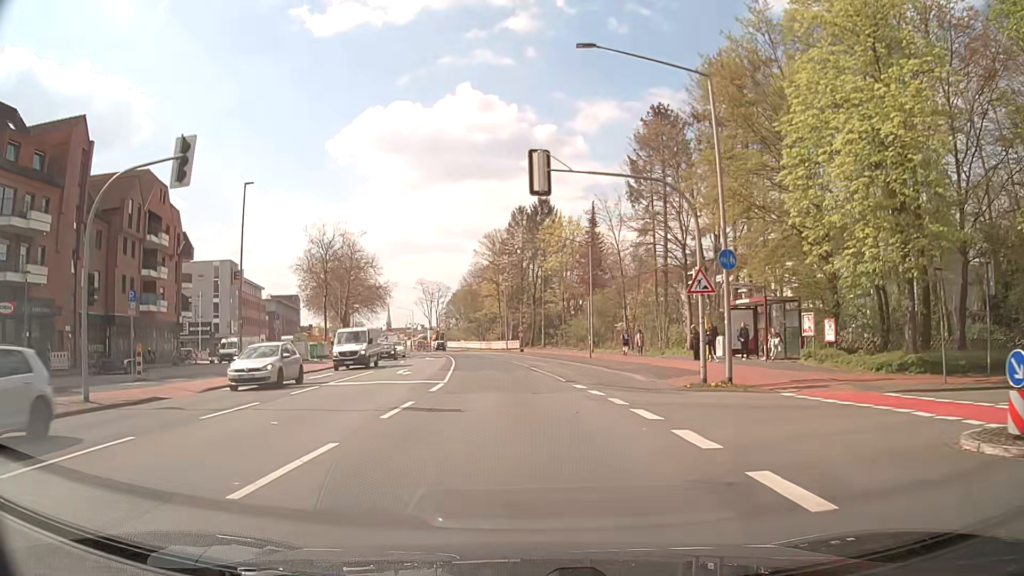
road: secondary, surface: asphalt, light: Day
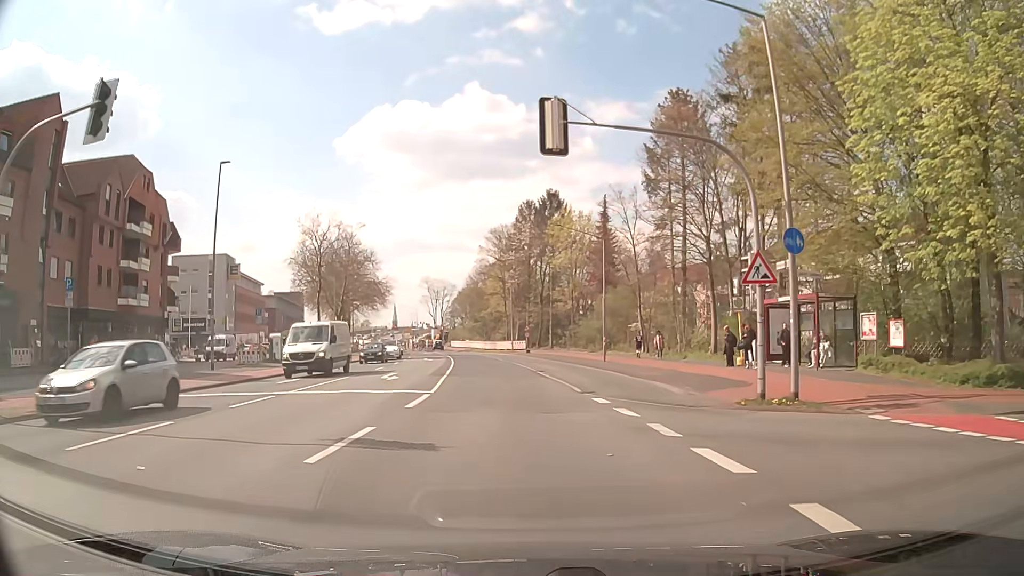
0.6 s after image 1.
(0.0, +4.4) m; -1°
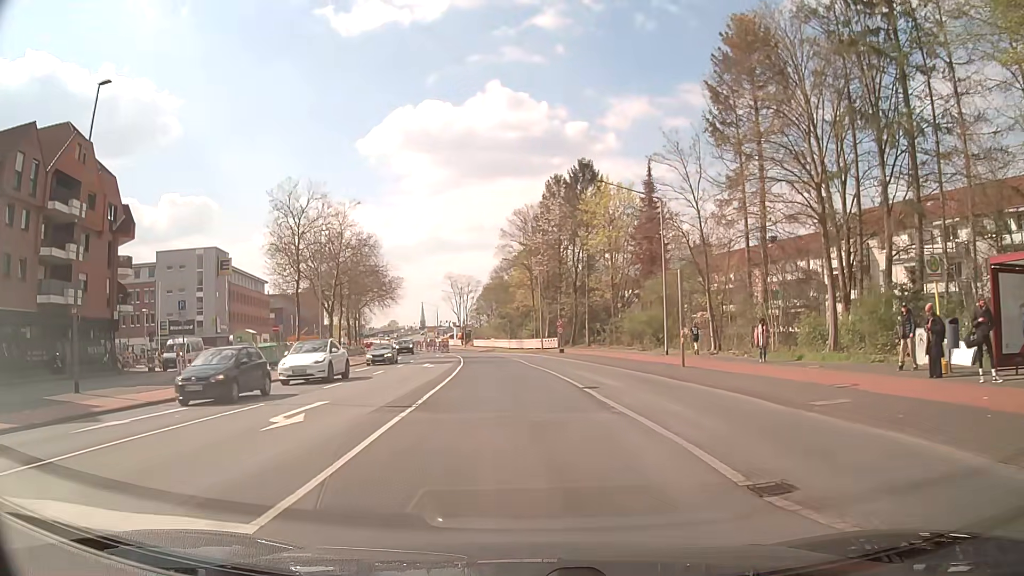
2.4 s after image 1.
(-0.2, +13.2) m; -2°
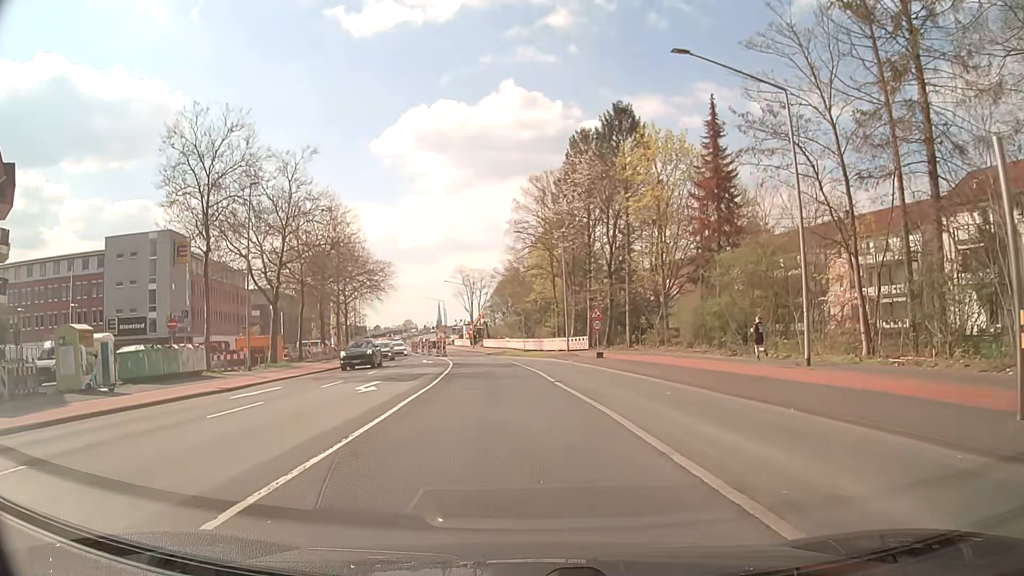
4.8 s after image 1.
(-0.1, +17.7) m; -1°
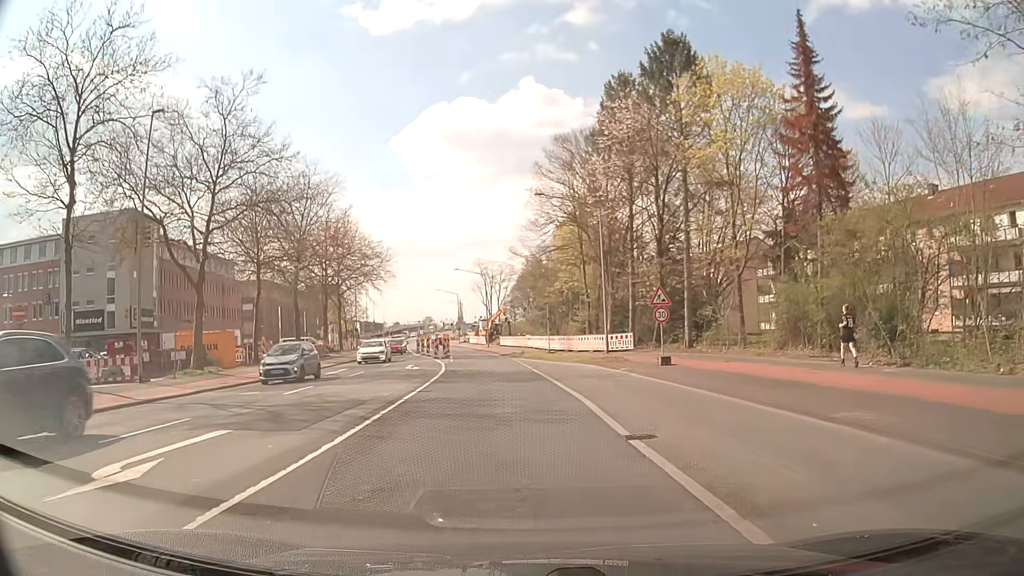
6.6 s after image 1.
(-0.2, +13.3) m; -1°
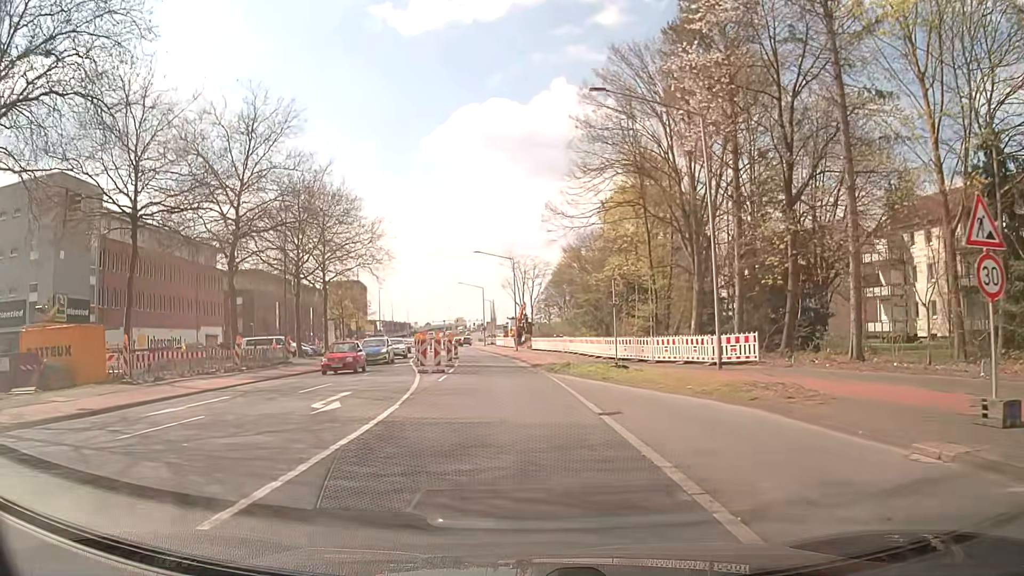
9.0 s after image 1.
(-0.7, +17.8) m; -4°
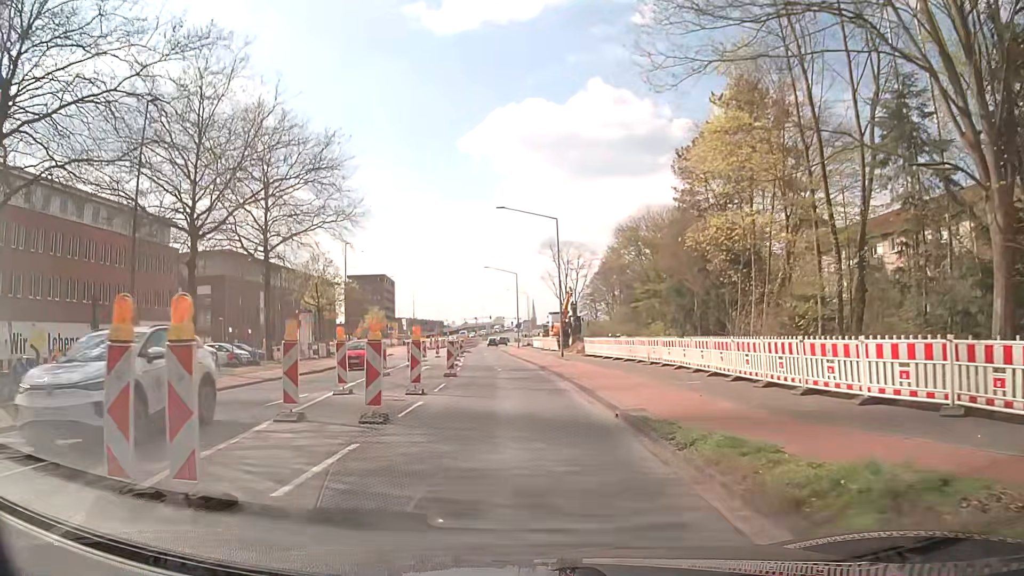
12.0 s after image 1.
(-0.6, +22.2) m; -3°
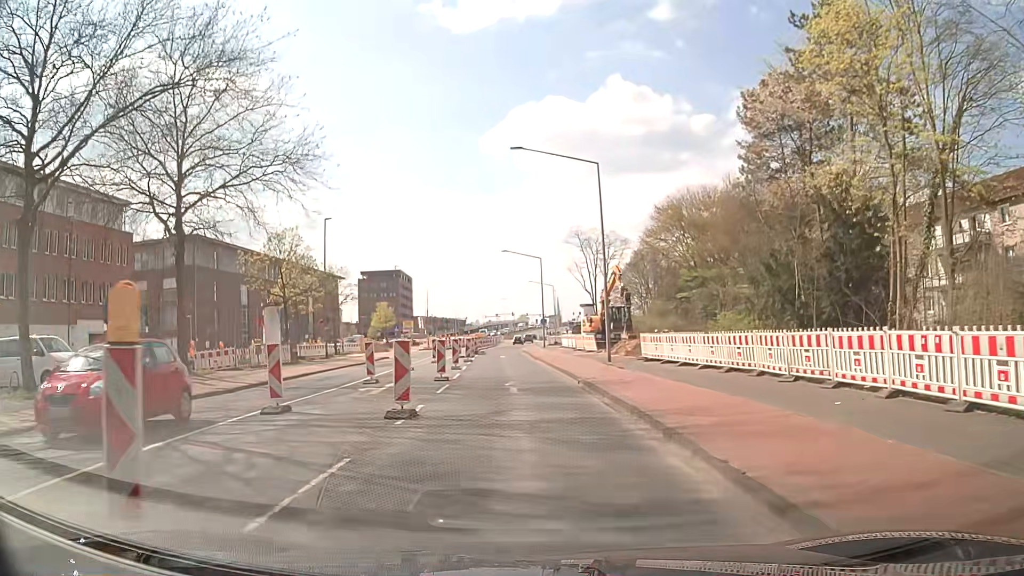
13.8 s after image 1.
(-0.2, +13.4) m; -3°
(0, +10) (0, +20) (-1, +30) (-1, +40) (-1, +50) (-2, +60) (-2, +70) (-2, +80) (-1, +90) (-1, +100) m
